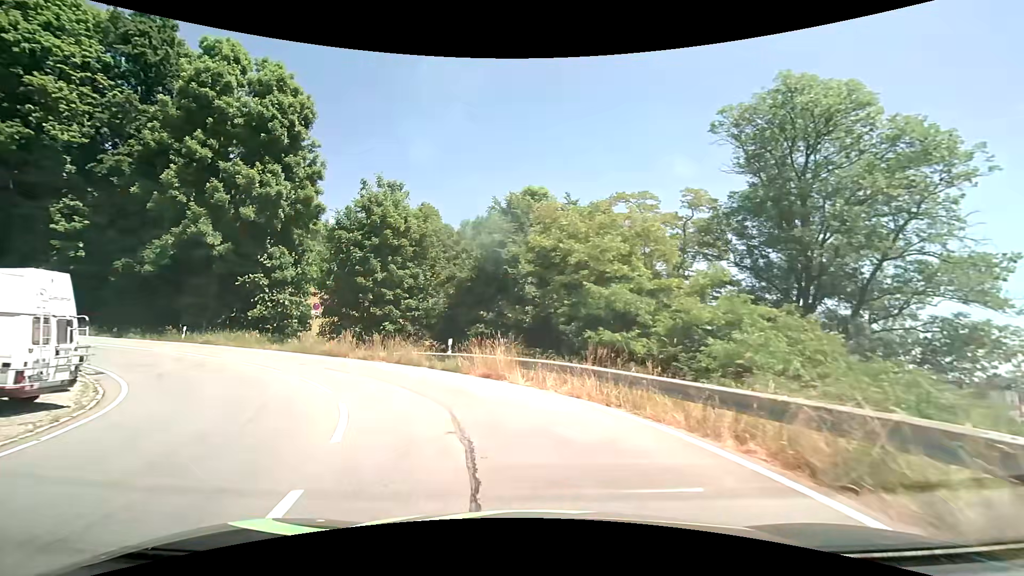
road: tertiary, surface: asphalt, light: Day
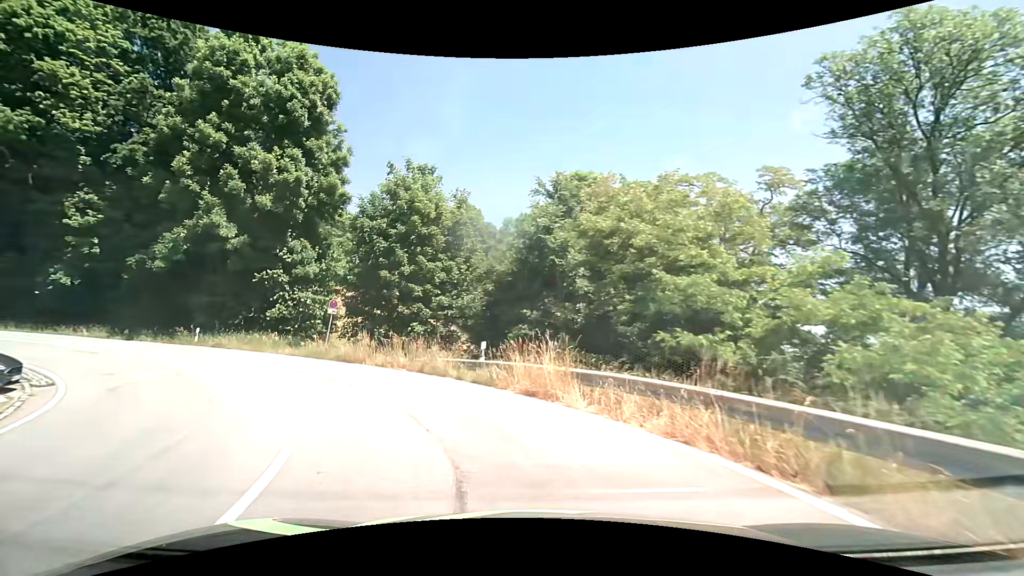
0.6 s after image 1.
(-0.2, +4.4) m; -5°
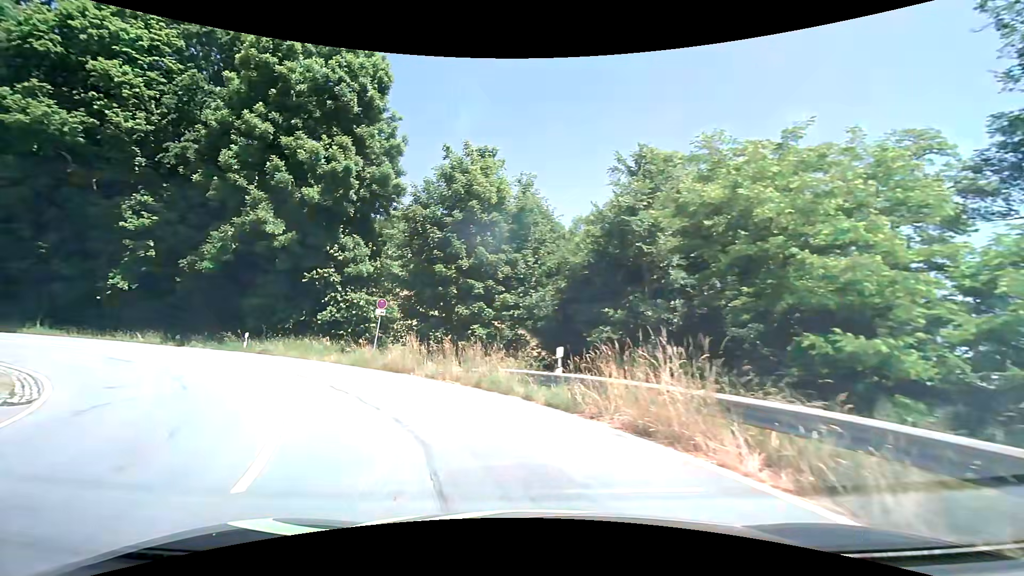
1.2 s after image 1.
(-0.3, +4.1) m; -7°
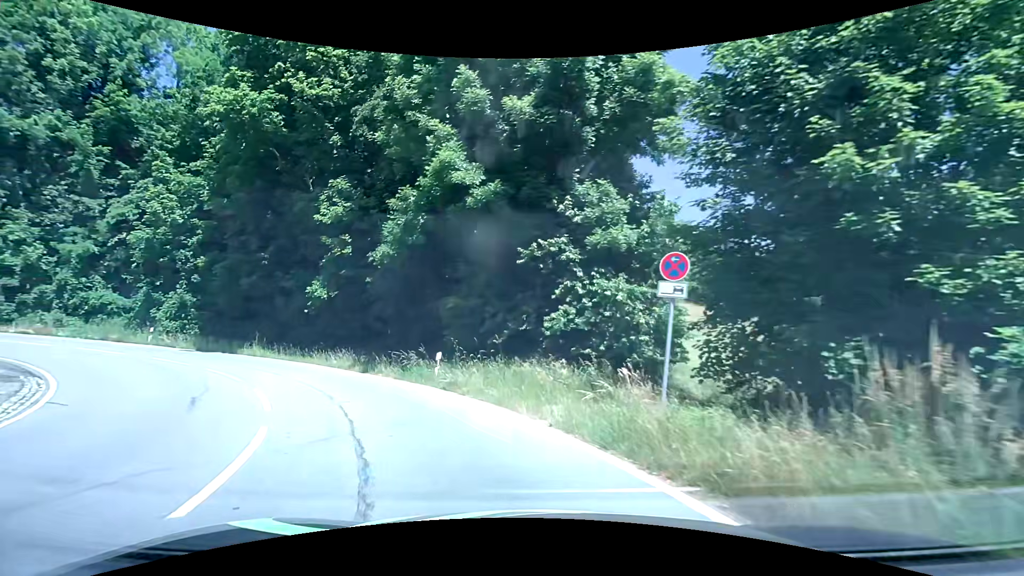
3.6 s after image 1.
(-3.6, +13.1) m; -30°
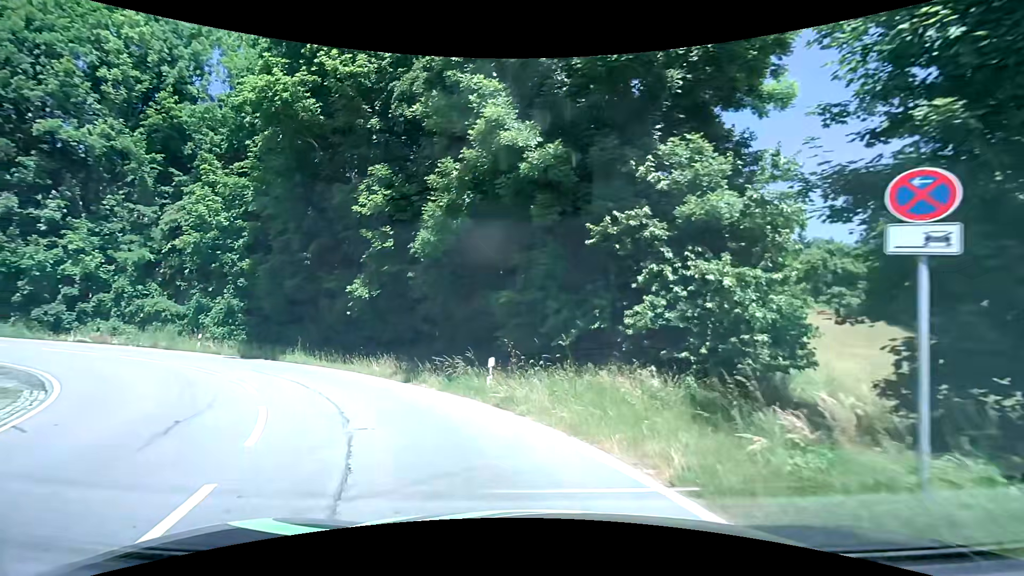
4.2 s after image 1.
(-0.2, +3.2) m; -6°
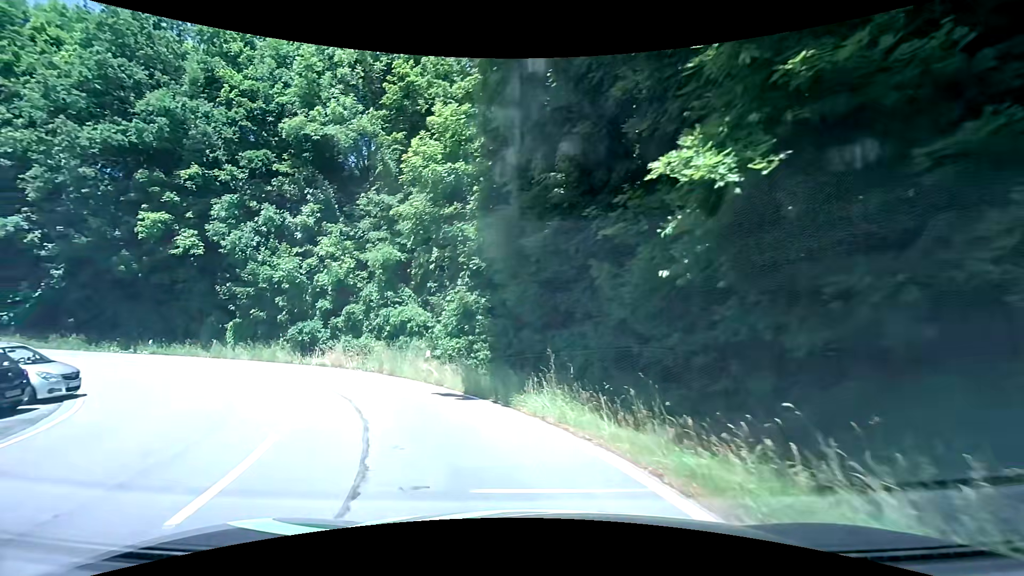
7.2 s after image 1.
(-5.1, +15.4) m; -34°
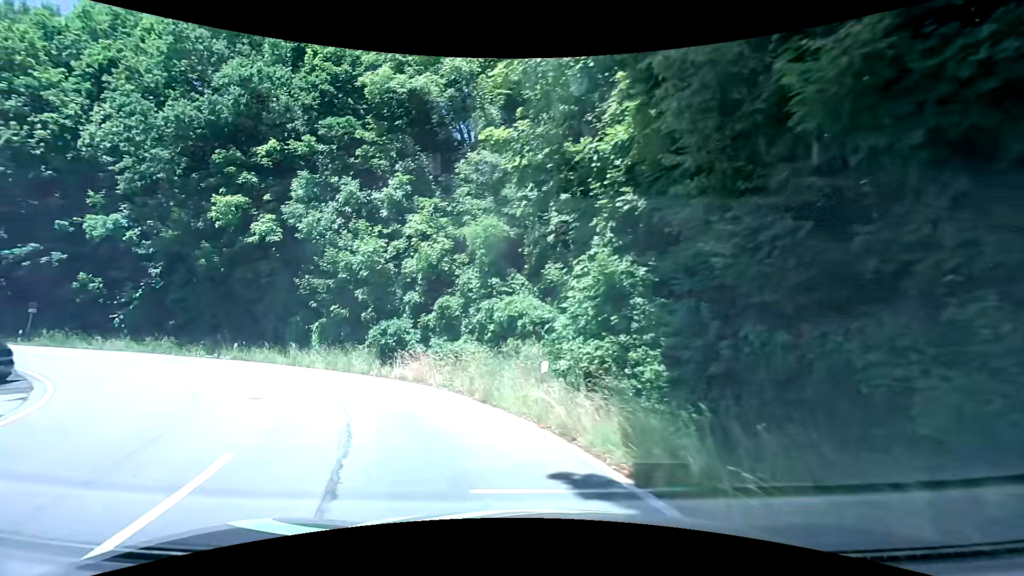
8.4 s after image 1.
(-1.0, +8.3) m; -13°
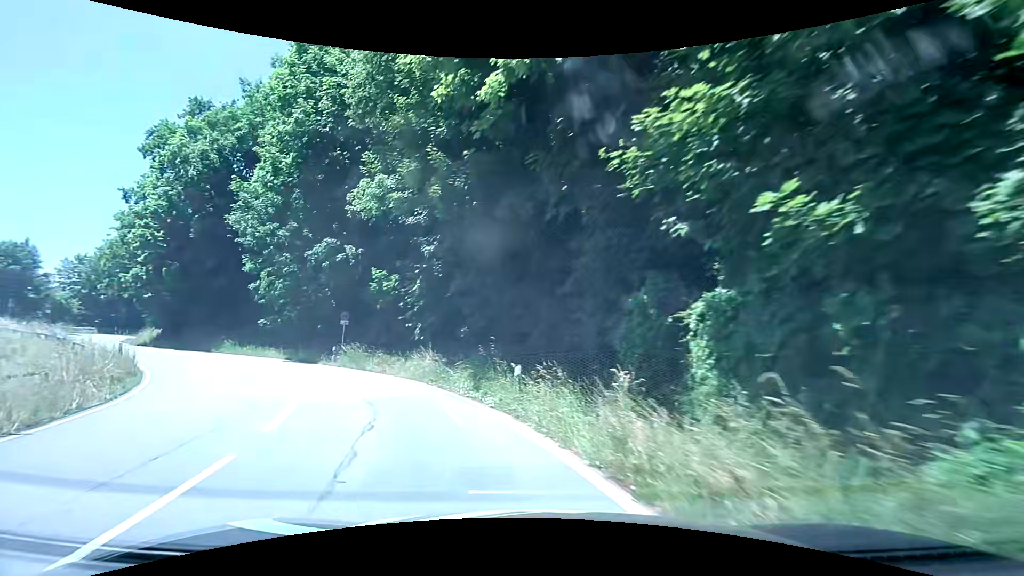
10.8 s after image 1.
(-6.8, +18.4) m; -42°
(-2, +10) (-6, +19) (-13, +26) (-21, +32) (-30, +37) (-38, +43) (-45, +50) (-51, +58) (-55, +67) (-57, +77) m
